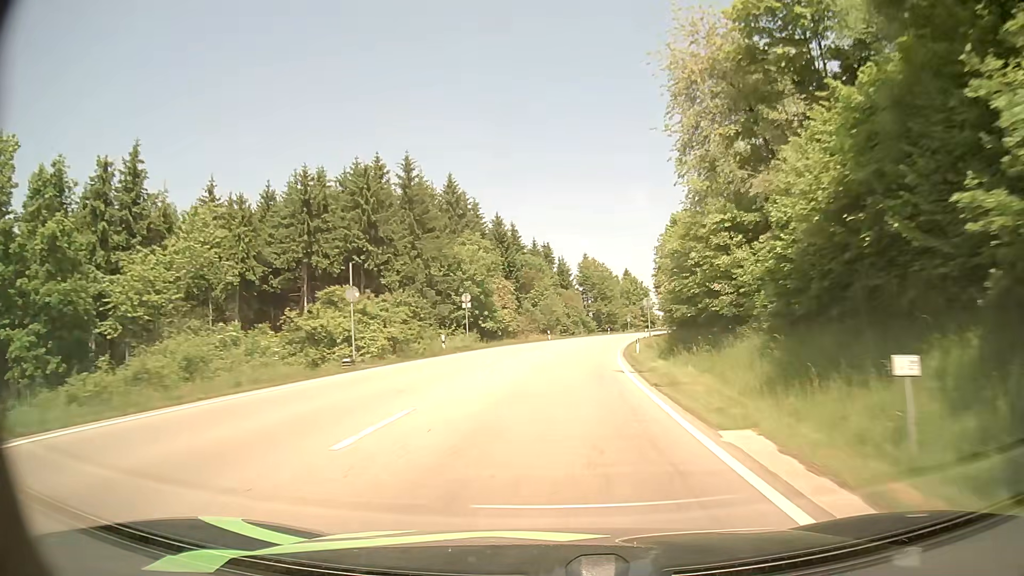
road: primary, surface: asphalt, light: Day
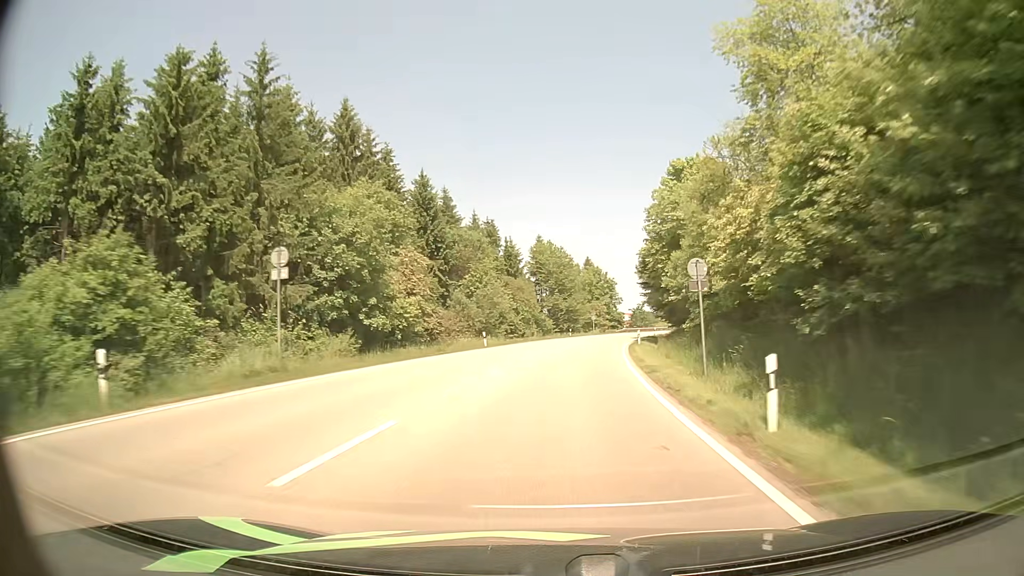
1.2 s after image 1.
(+1.2, +25.8) m; +5°
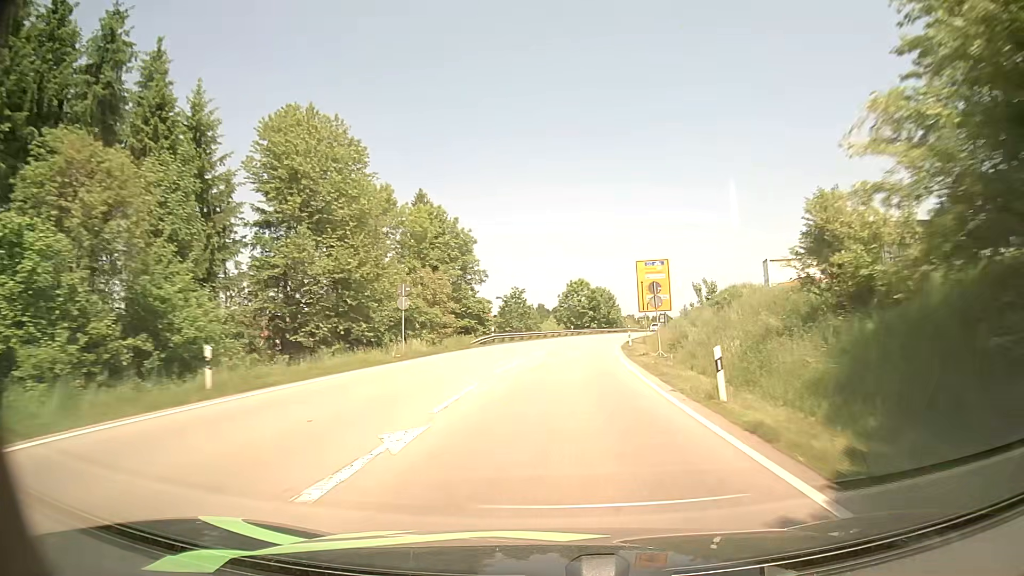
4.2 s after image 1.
(+6.1, +65.9) m; +12°
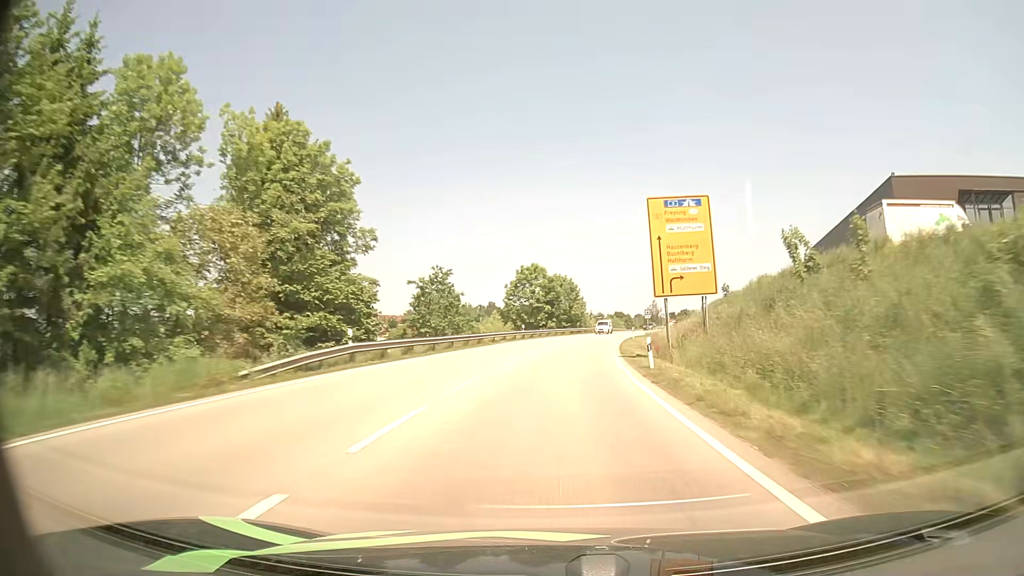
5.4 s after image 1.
(+1.1, +27.2) m; +4°
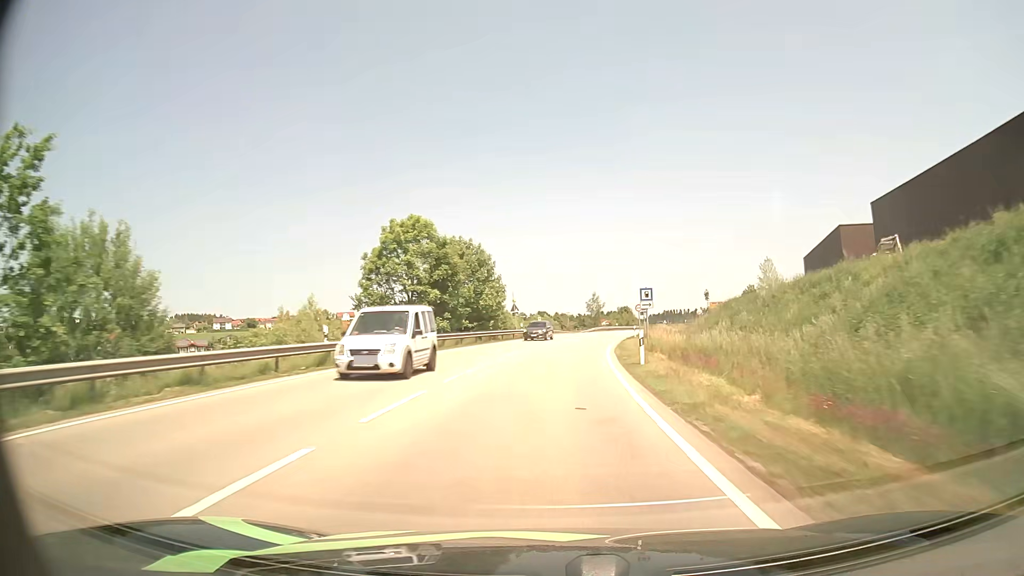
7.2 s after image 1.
(+2.5, +40.3) m; +7°
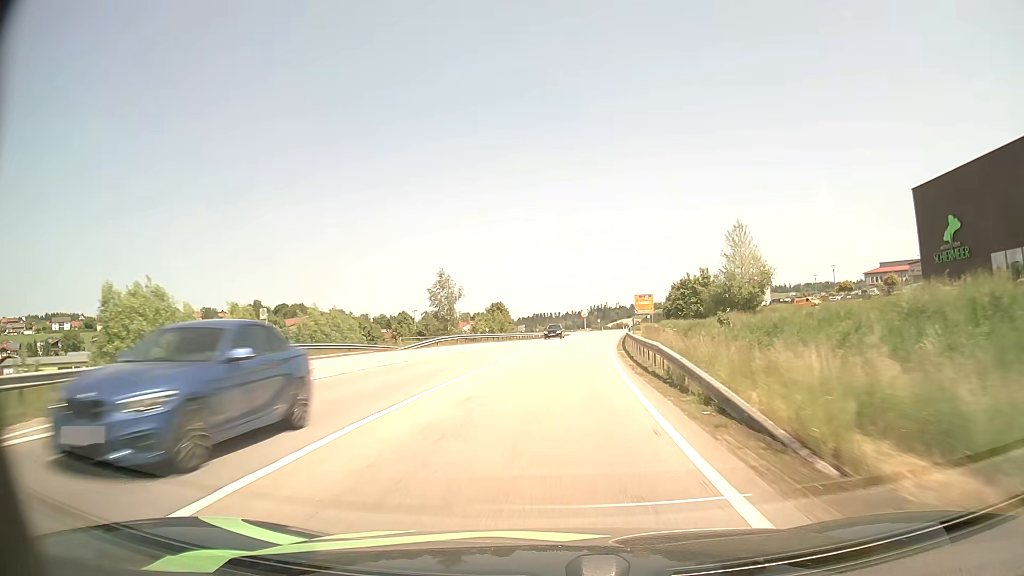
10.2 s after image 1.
(+6.1, +65.1) m; +11°
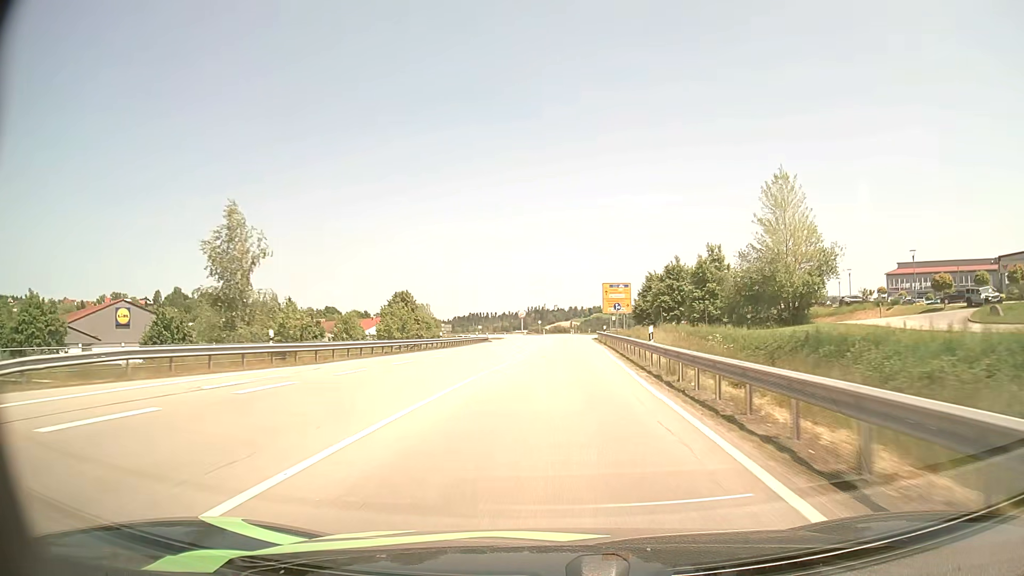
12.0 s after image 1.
(+2.0, +40.4) m; +5°
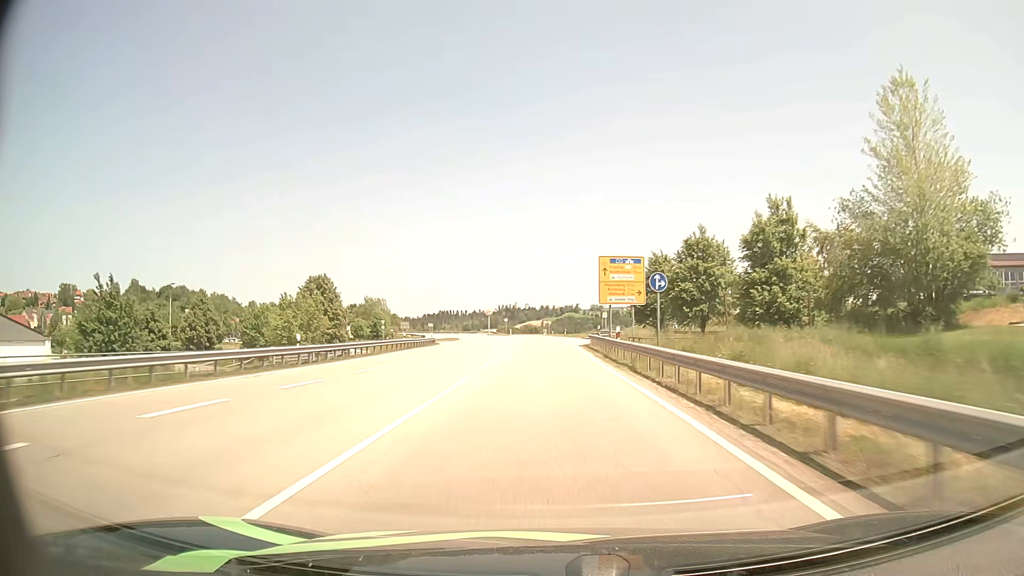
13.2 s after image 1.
(+0.7, +27.5) m; +3°
(0, +10) (0, +20) (0, +30) (0, +40) (-1, +50) (-1, +60) (-2, +70) (-3, +80) (-4, +90) (-6, +100) m
